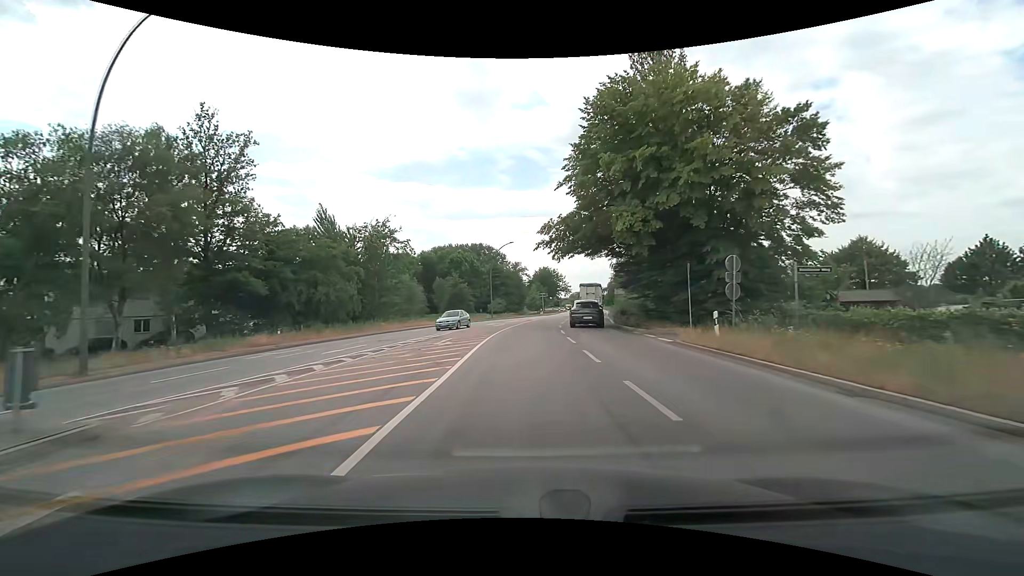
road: secondary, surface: asphalt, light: Day
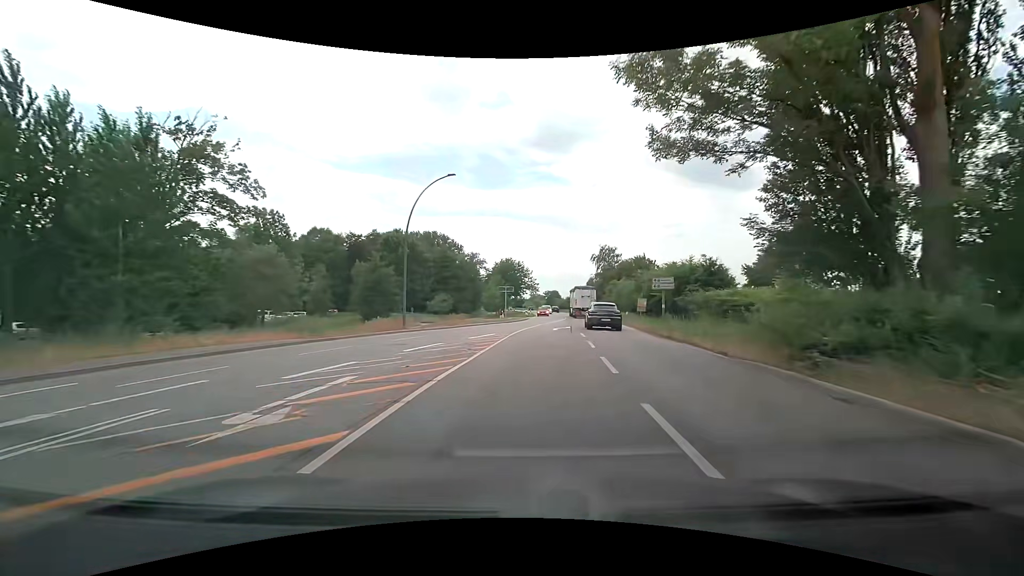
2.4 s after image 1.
(+0.5, +32.2) m; +5°
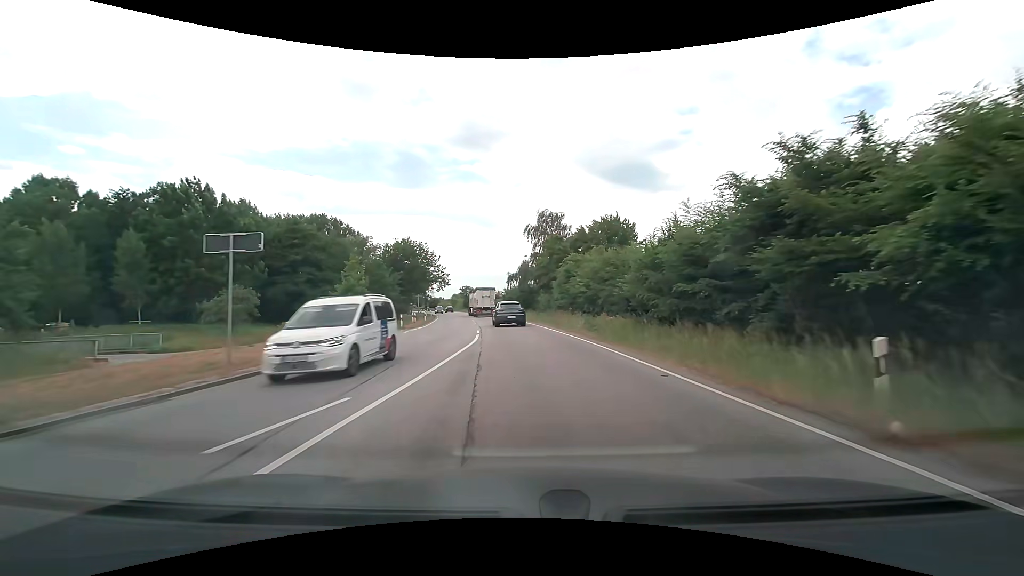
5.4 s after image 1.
(+3.5, +39.3) m; +8°
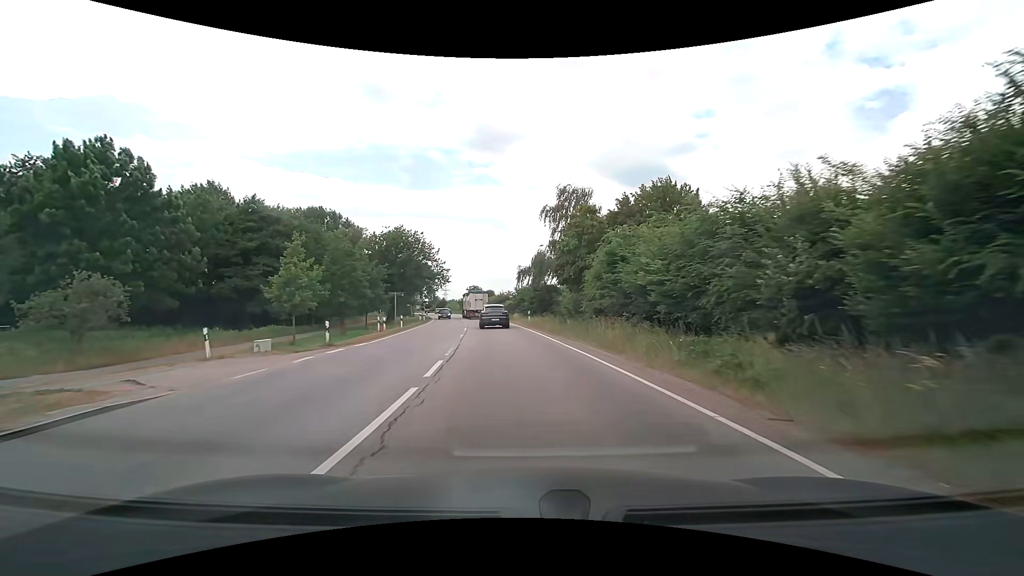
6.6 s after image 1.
(-0.1, +15.7) m; -1°
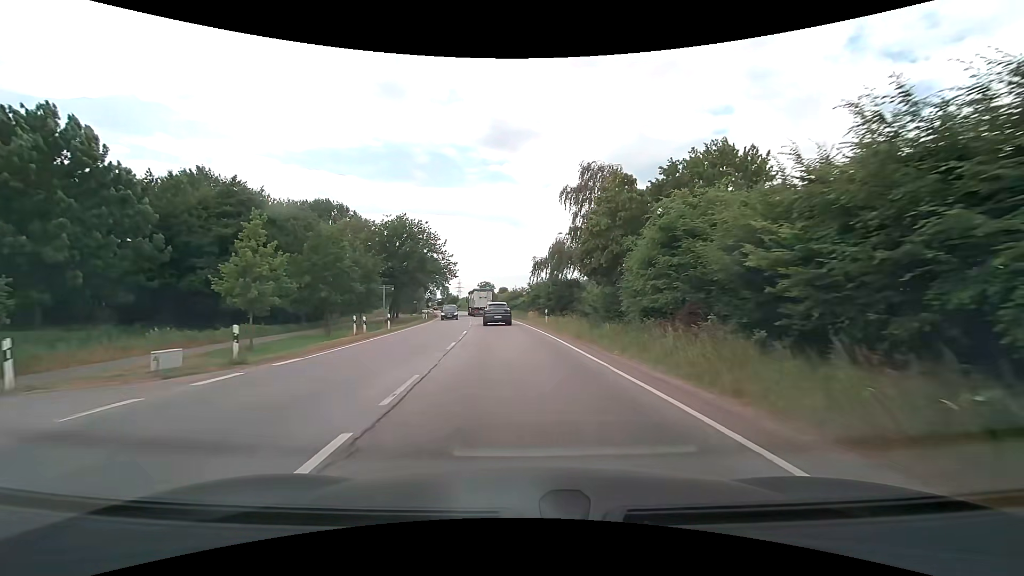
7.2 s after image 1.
(-0.1, +7.7) m; -2°
